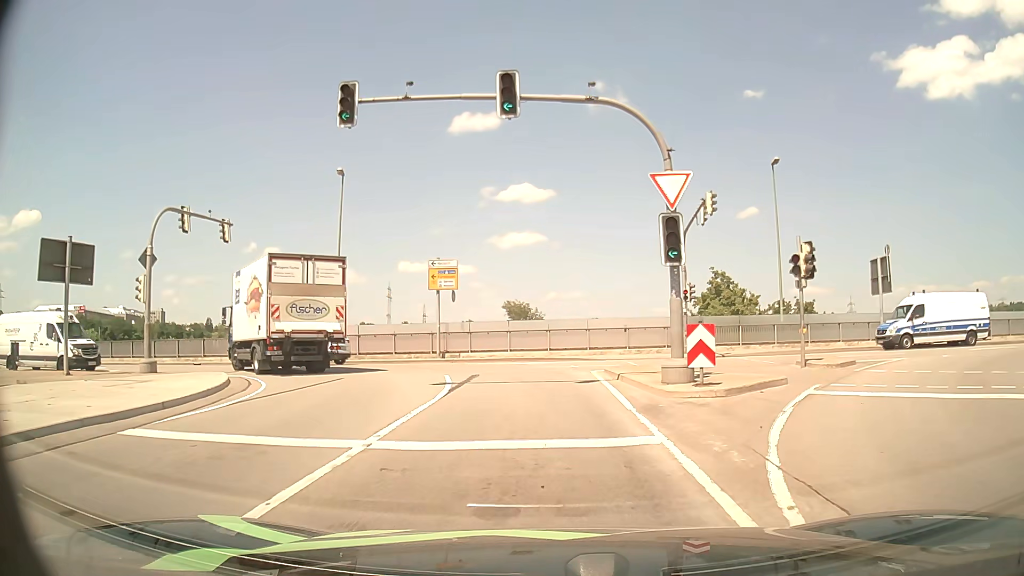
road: primary_link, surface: asphalt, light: Day
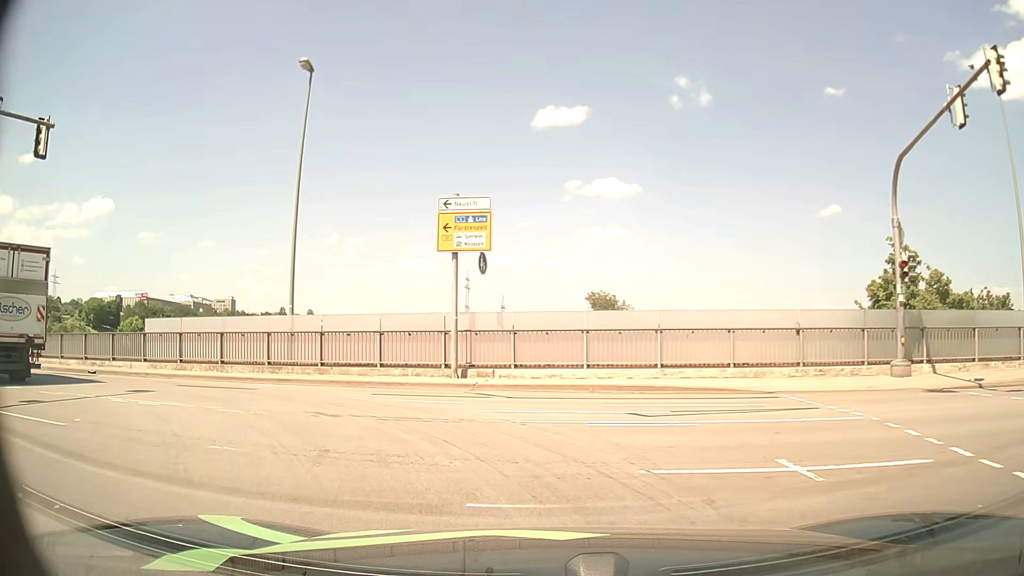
(-0.3, +15.5) m; -6°
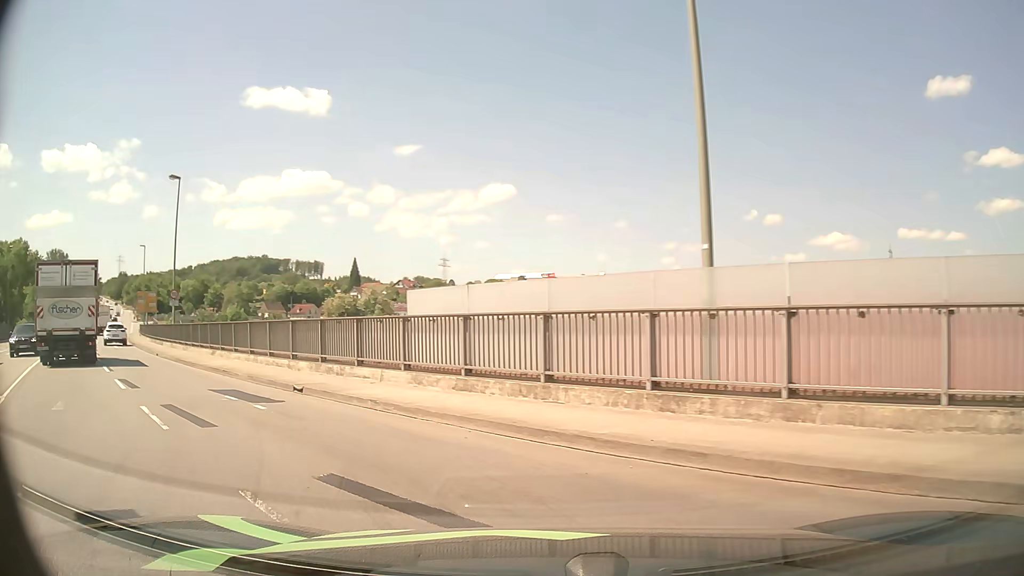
(-3.6, +12.2) m; -35°
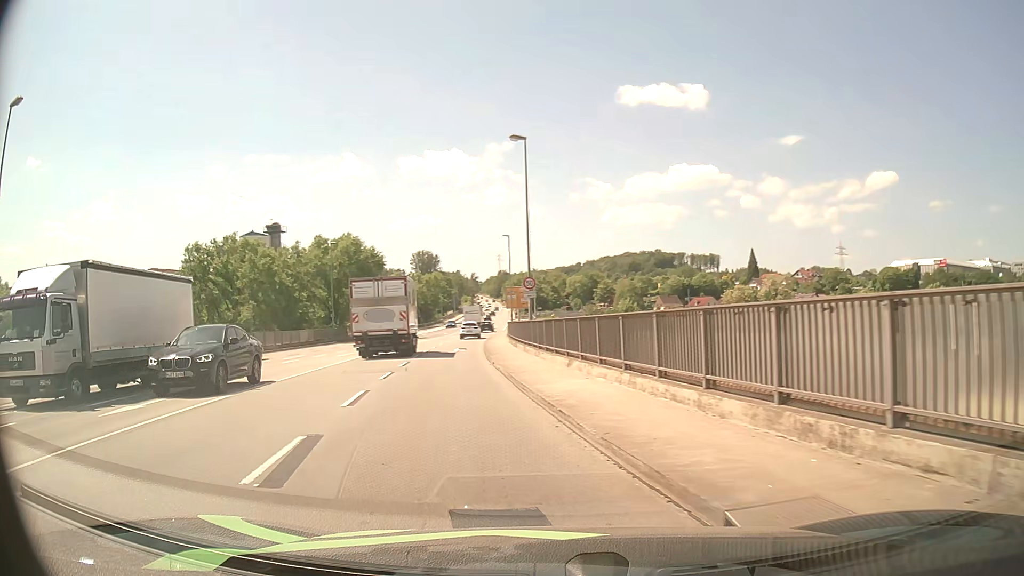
(-2.9, +9.3) m; -34°
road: primary
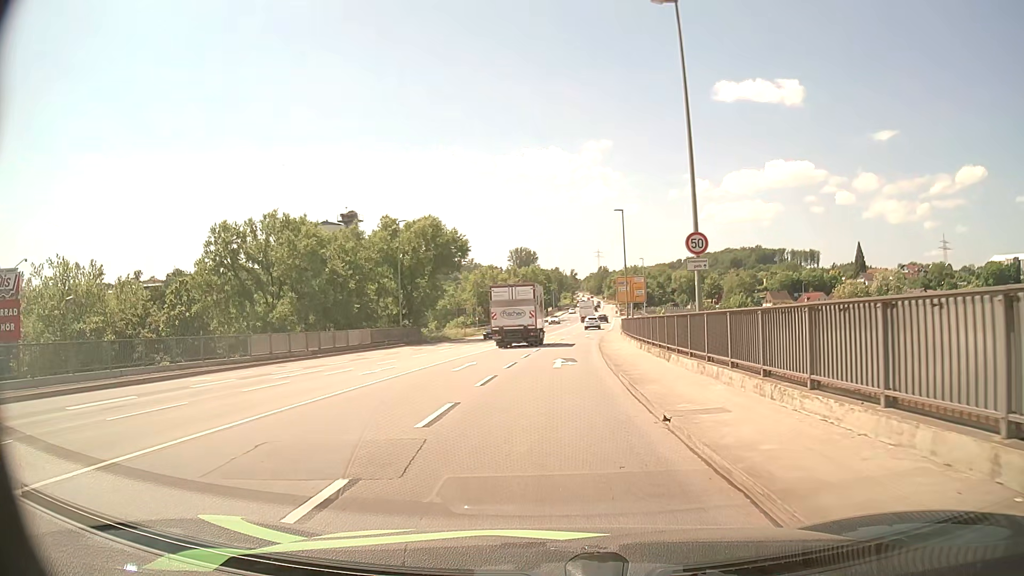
(-2.1, +14.7) m; -9°
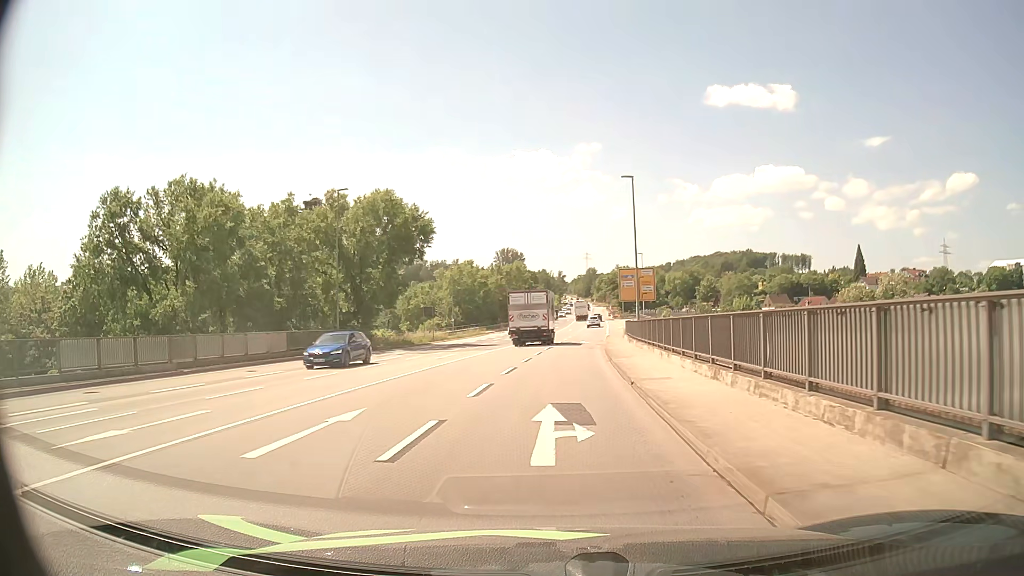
(+0.1, +14.3) m; +1°
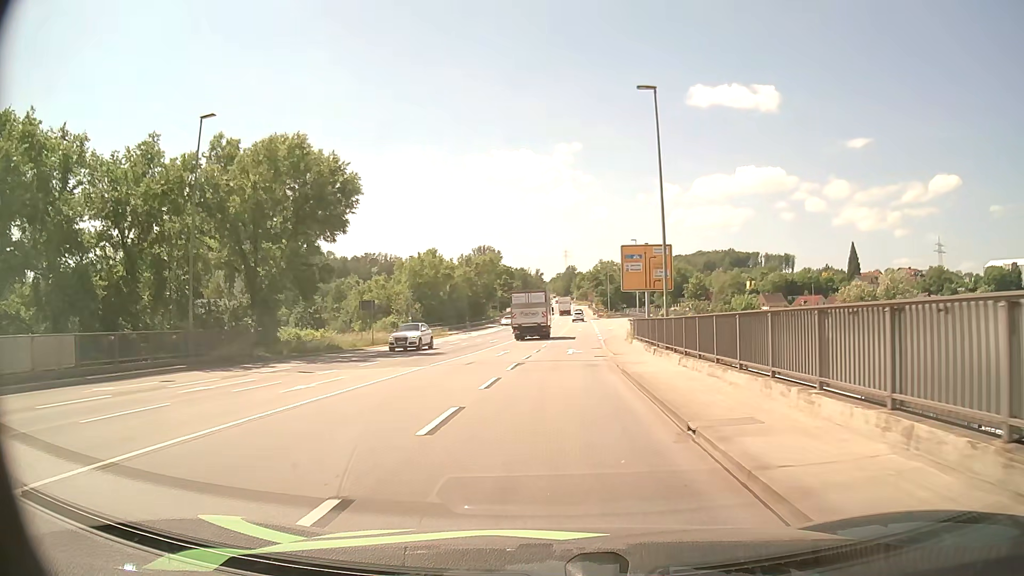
(+0.3, +16.7) m; +2°
